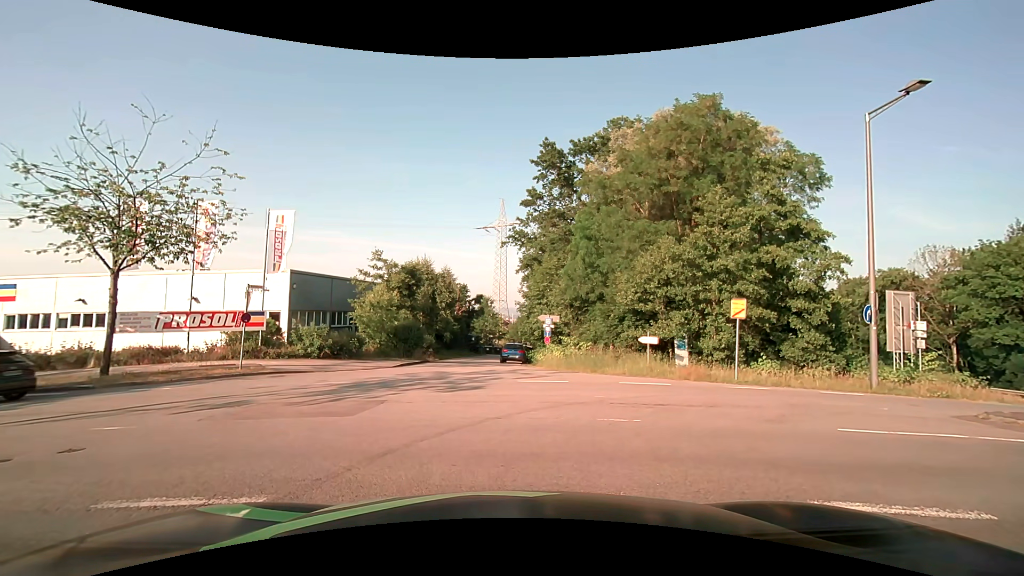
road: residential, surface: asphalt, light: Day
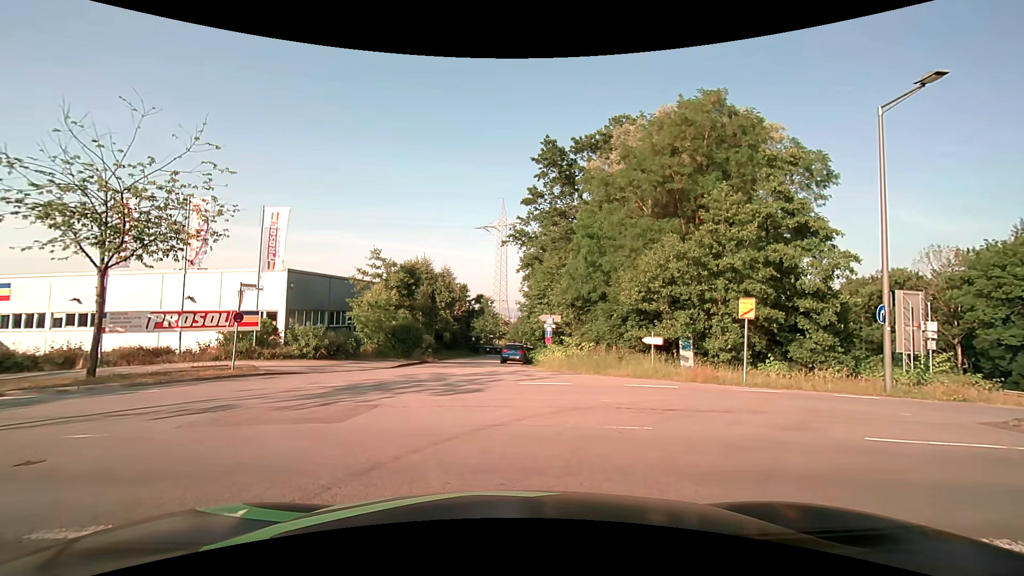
(0.0, +0.6) m; 0°
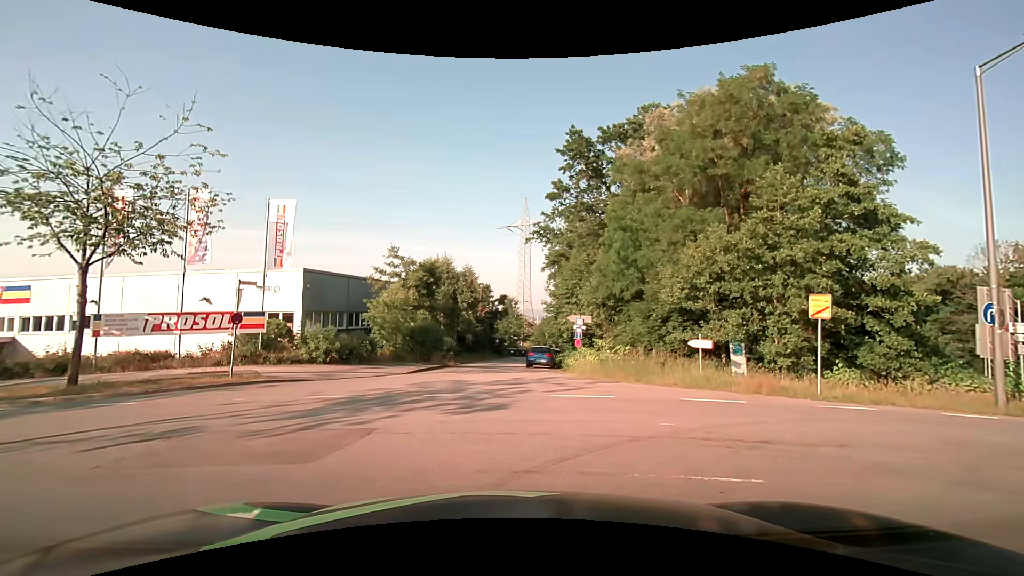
(0.0, +2.4) m; -2°
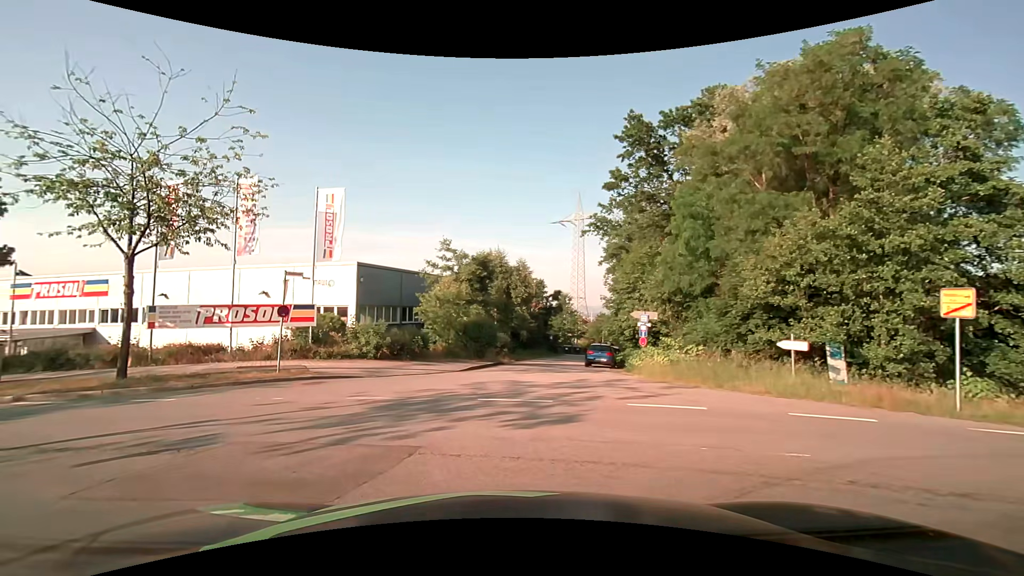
(-0.1, +1.8) m; -5°
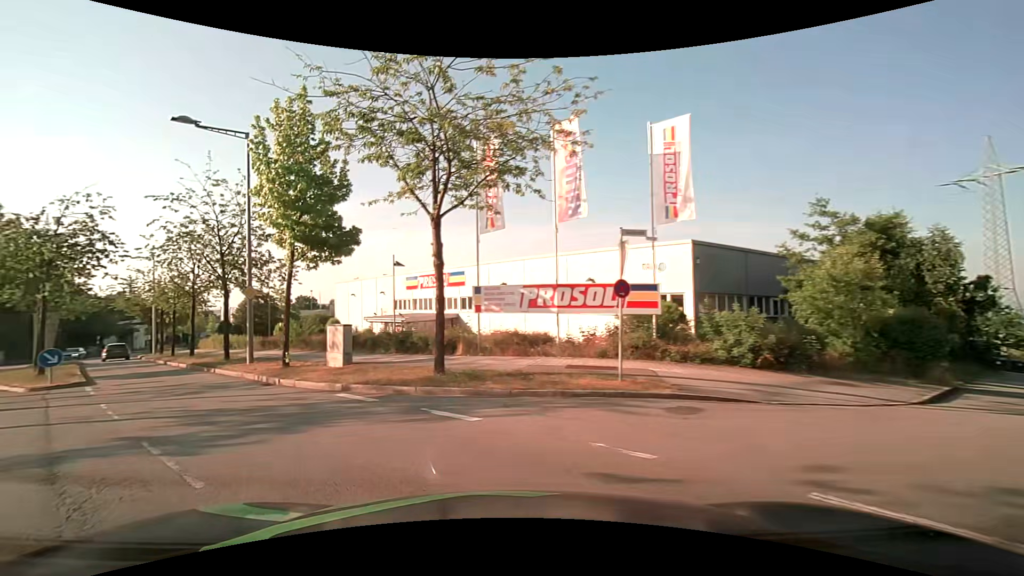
(-2.0, +6.6) m; -35°
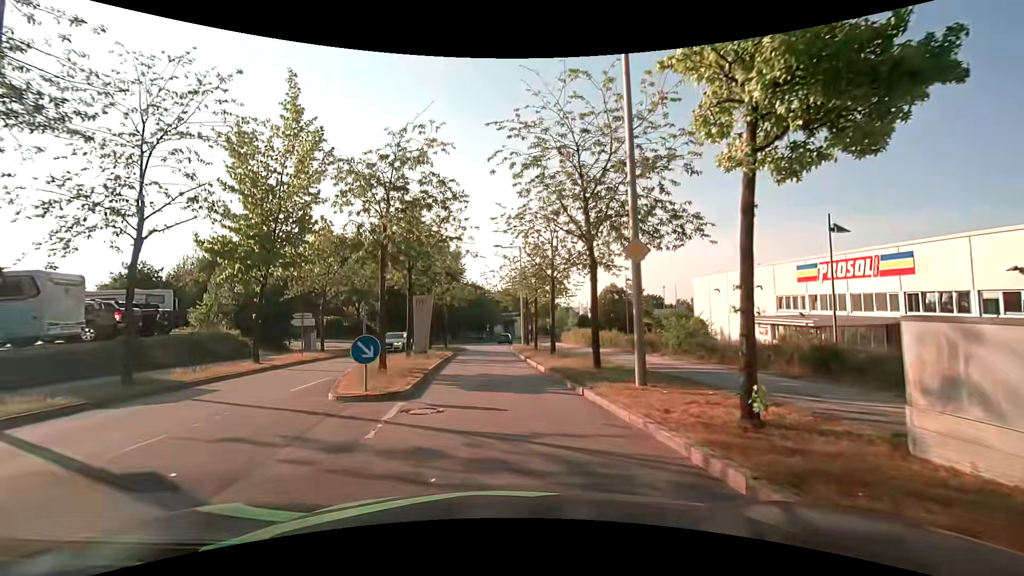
(-4.6, +10.1) m; -38°
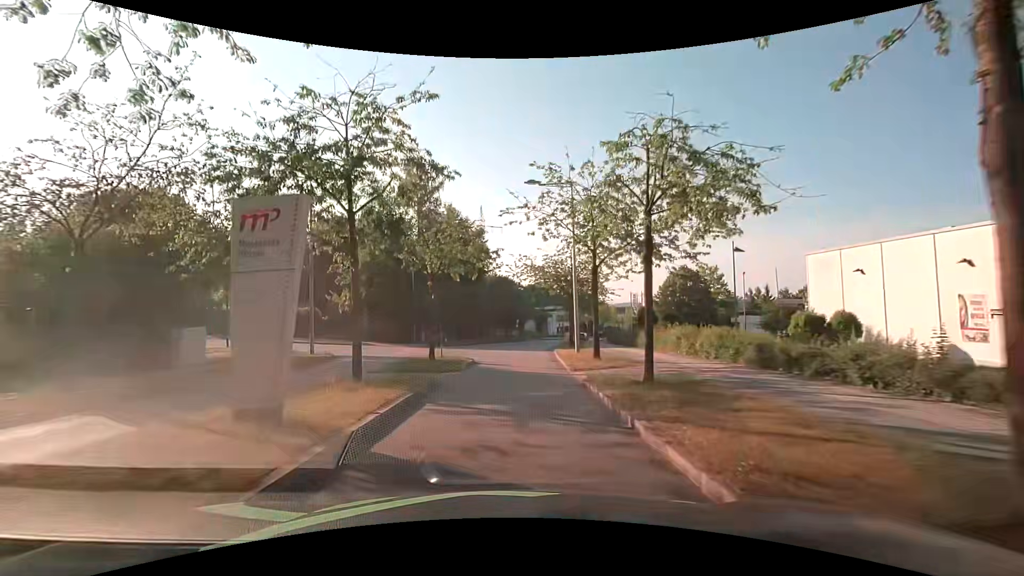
(-0.4, +19.4) m; -3°
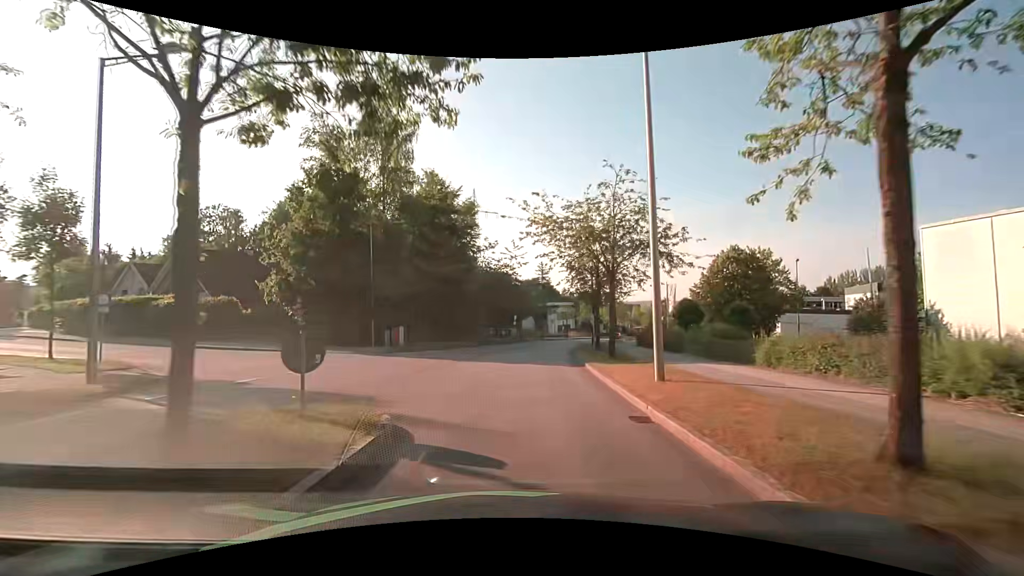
(-0.1, +14.5) m; 0°
(0, +10) (0, +20) (+1, +30) (+3, +40) (+4, +50) (+7, +59) (+9, +69) (+13, +79) (+16, +88) (+20, +97) m
